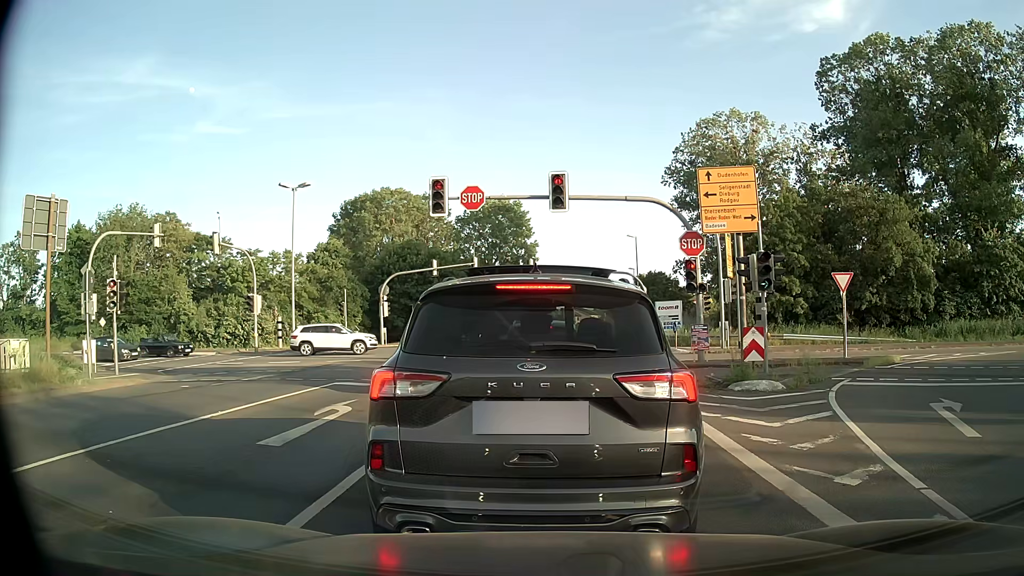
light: Day
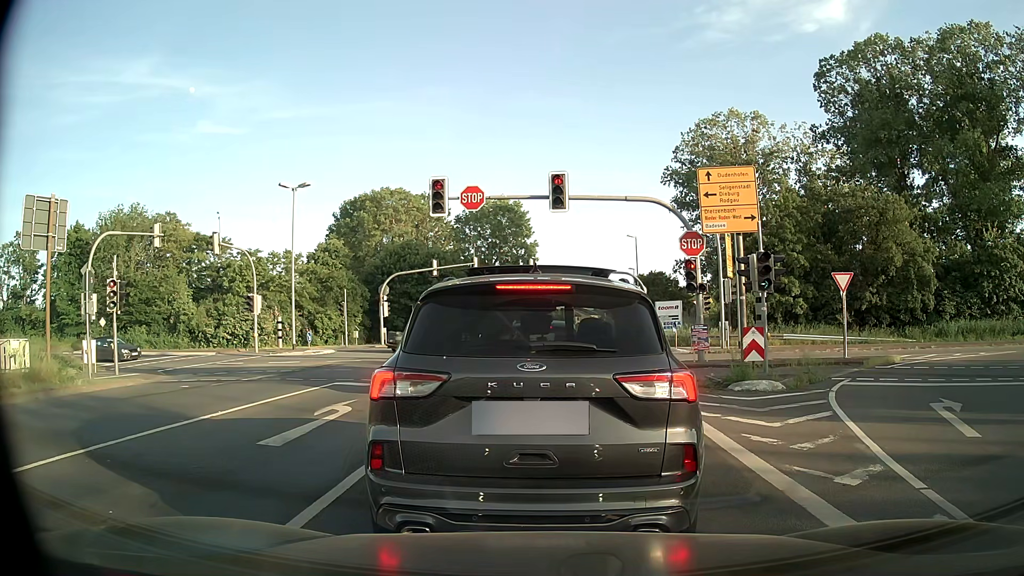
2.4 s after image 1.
(0.0, 0.0) m; 0°
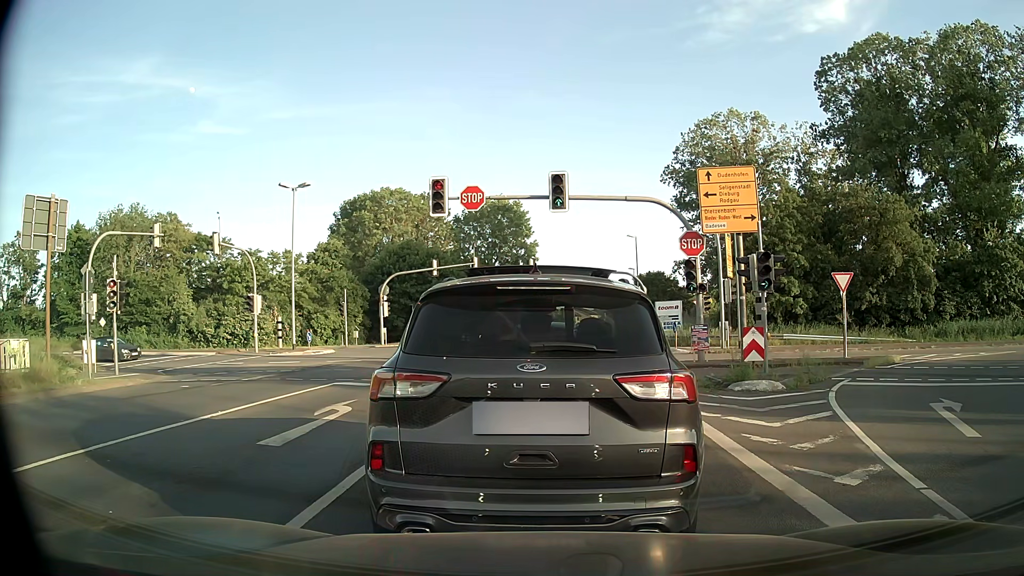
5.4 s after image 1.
(0.0, 0.0) m; 0°
(0, +10) (+1, +20) (+1, +30) (+2, +40) (+2, +50) (+3, +60) (+5, +70) (+6, +80) (+8, +89) (+10, +99) m
